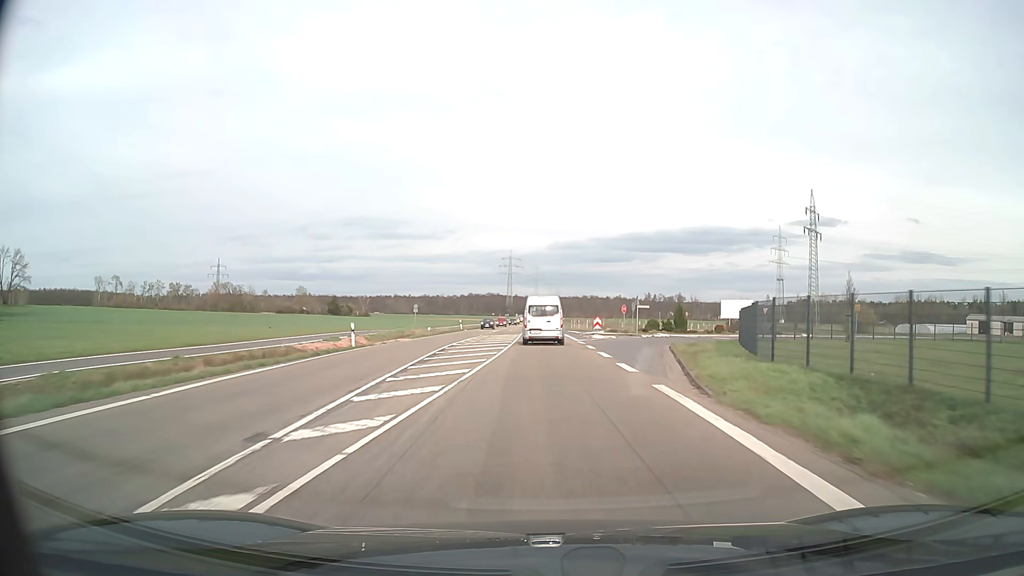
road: secondary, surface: asphalt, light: Day
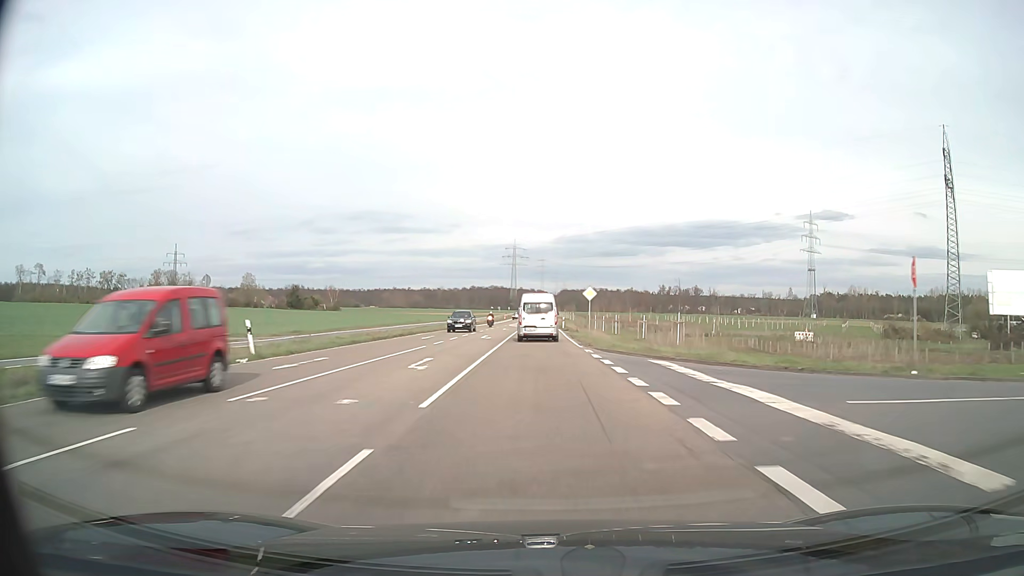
(0.0, +60.1) m; 0°
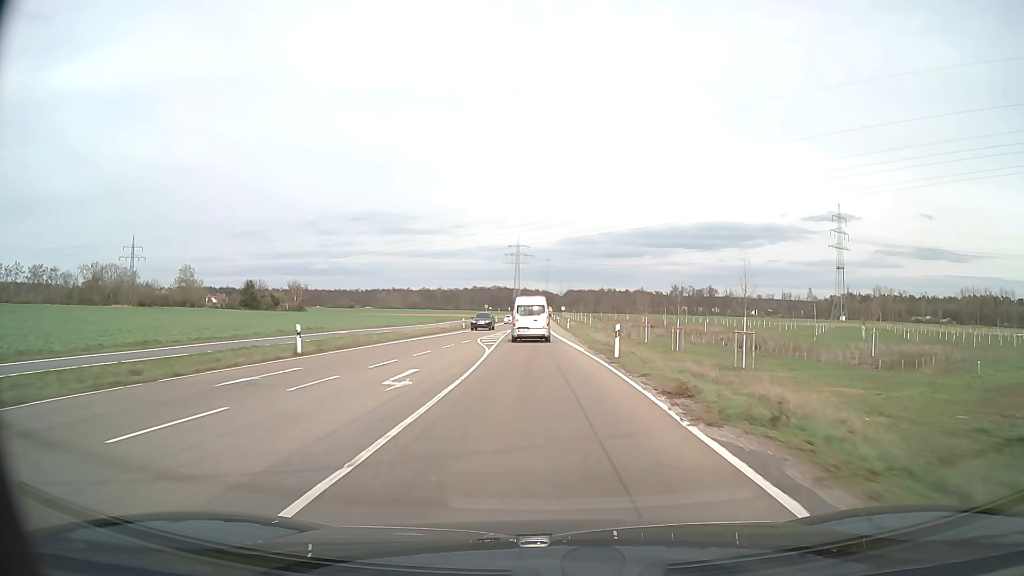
(-0.2, +47.4) m; 0°
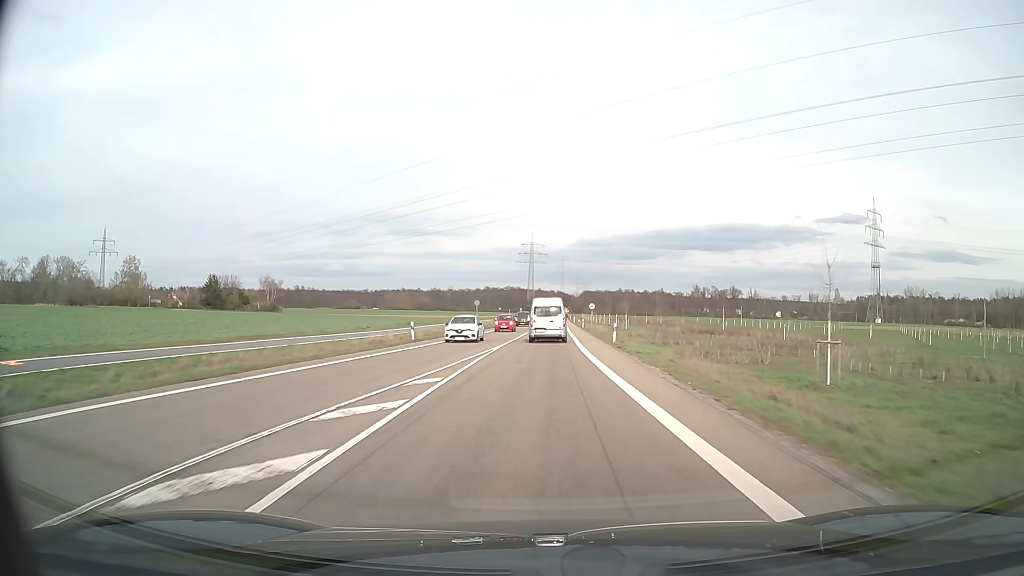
(-0.3, +36.0) m; -1°
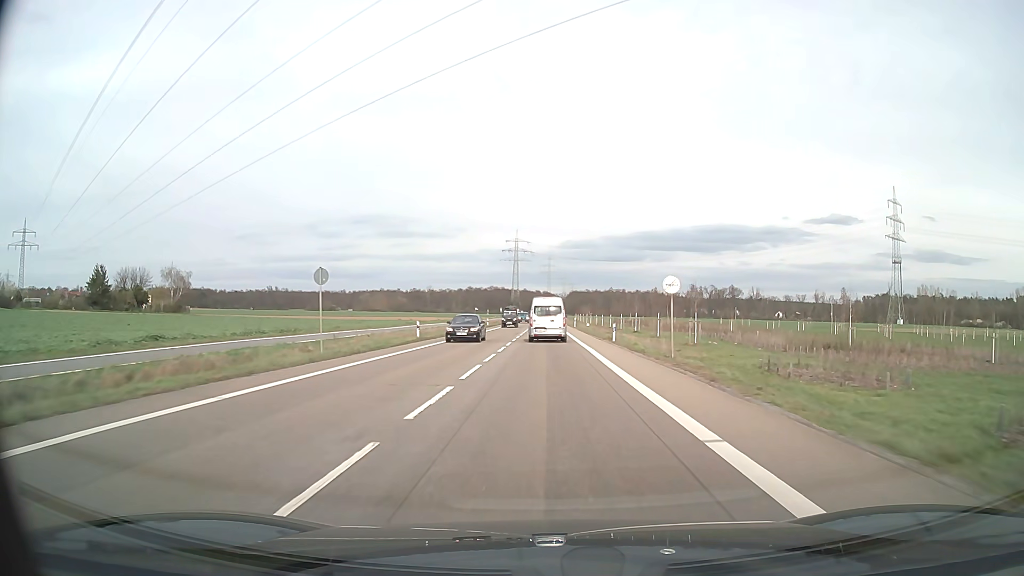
(+0.3, +49.2) m; +1°
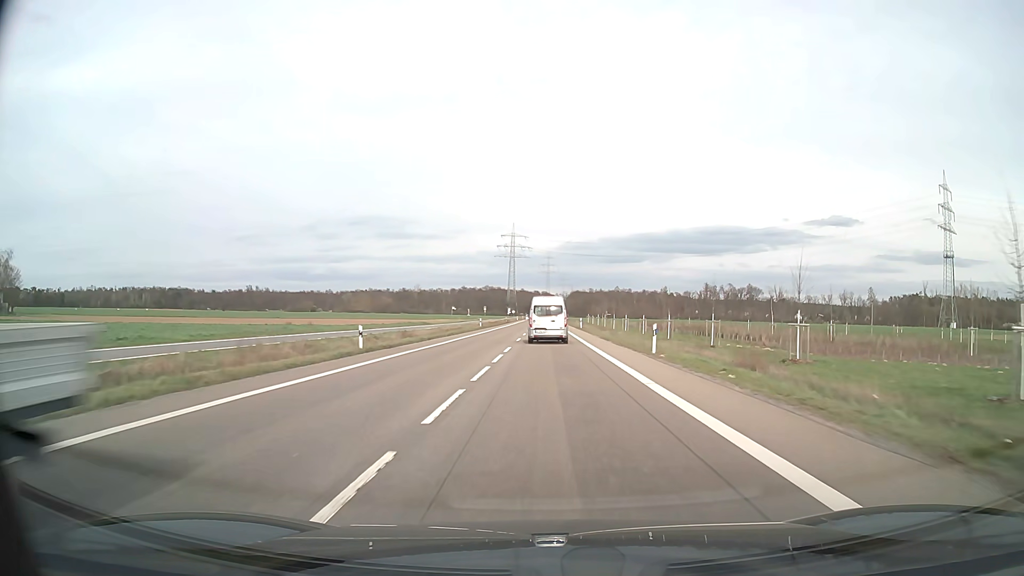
(+0.1, +63.1) m; 0°
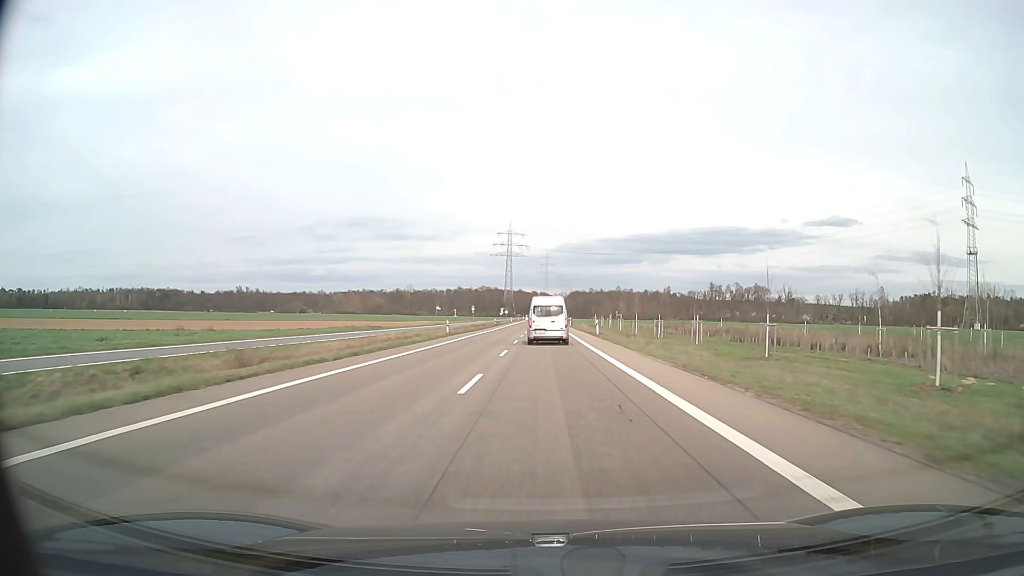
(+0.1, +25.5) m; 0°
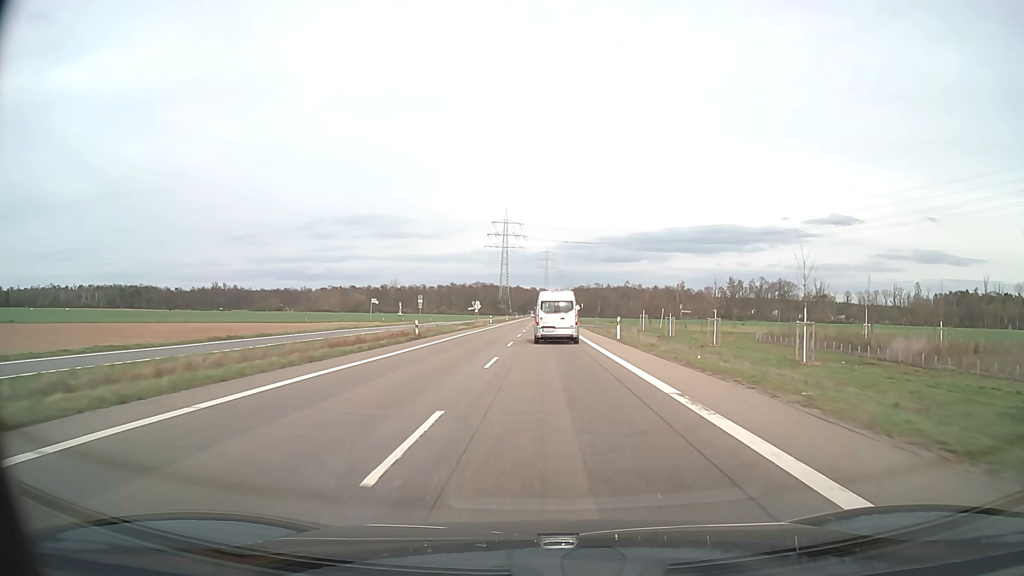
(0.0, +63.6) m; 0°
(0, +10) (0, +20) (0, +30) (0, +40) (0, +50) (0, +60) (0, +70) (0, +80) (0, +90) (+1, +100) m
